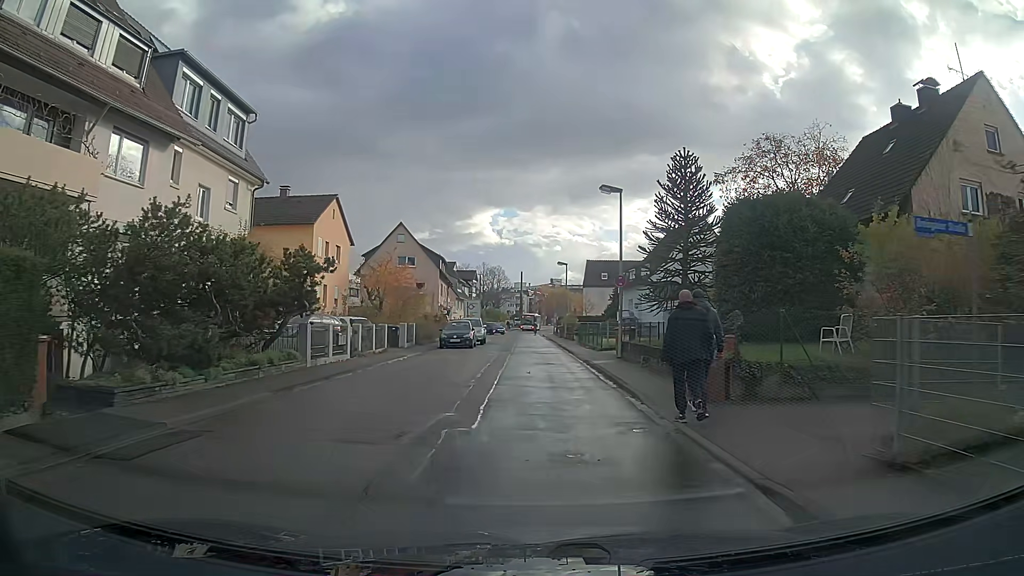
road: tertiary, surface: asphalt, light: Day
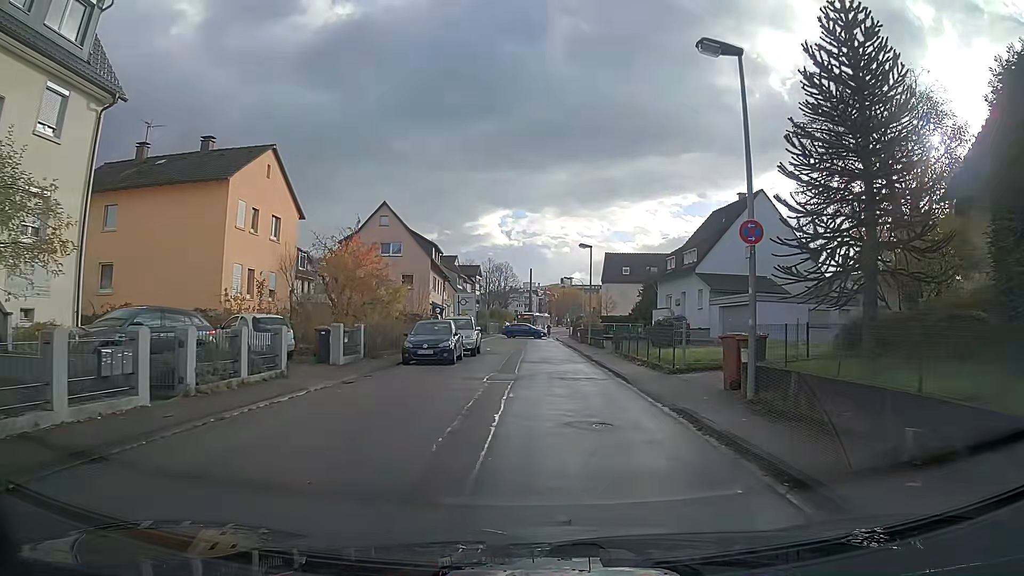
(0.0, +13.0) m; 0°
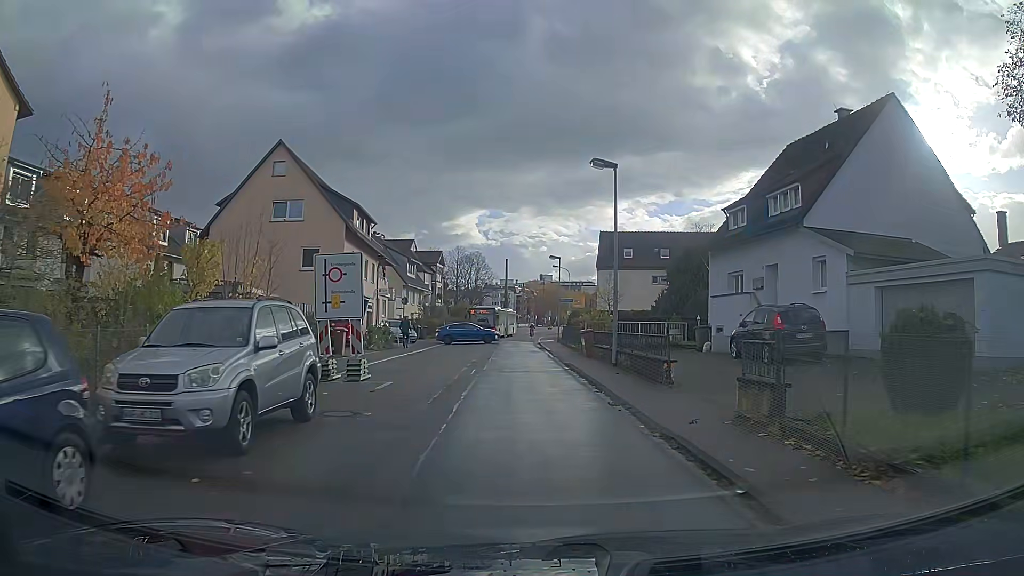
(+0.4, +20.9) m; +2°
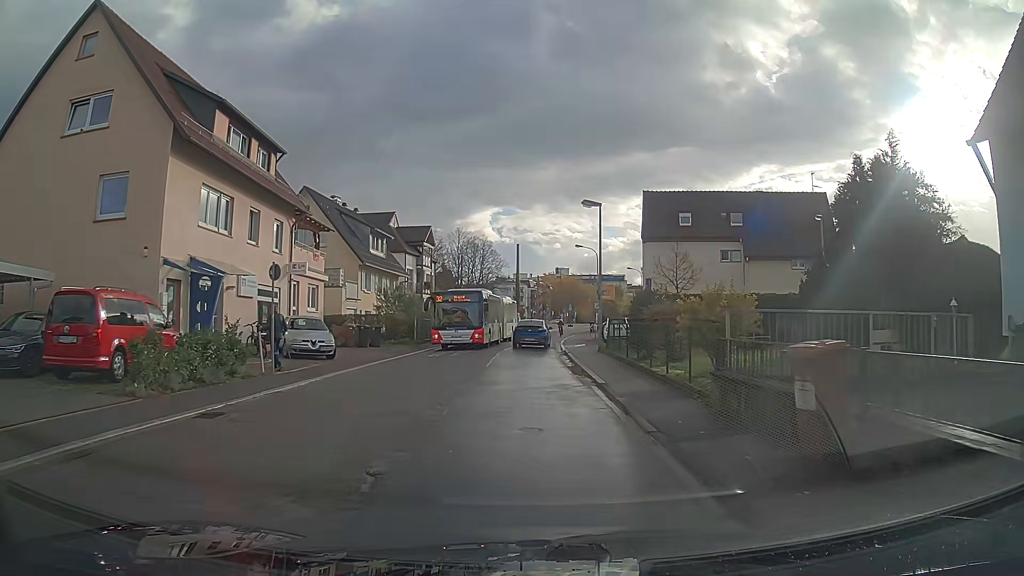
(-0.3, +20.5) m; -1°
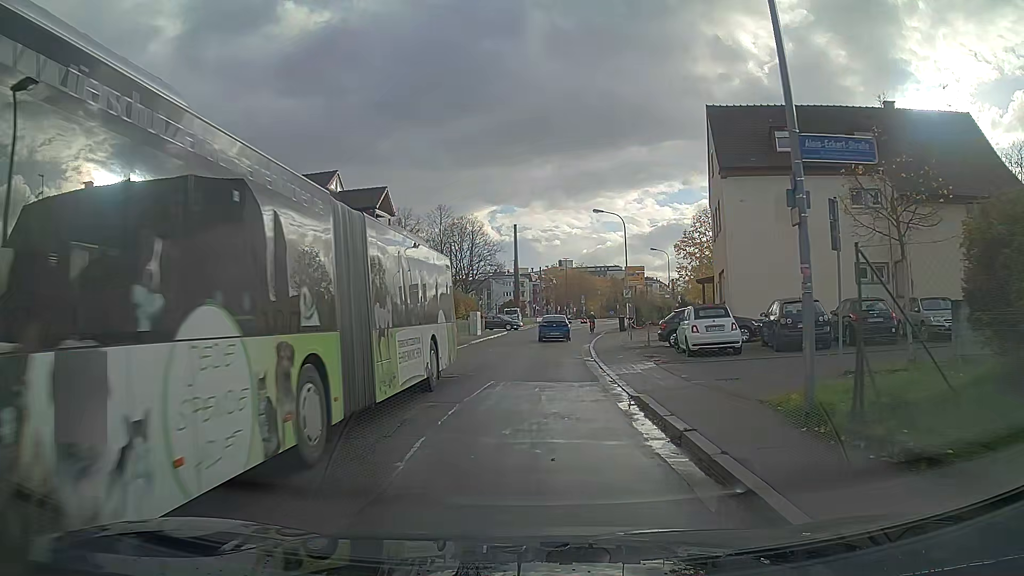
(0.0, +20.3) m; 0°
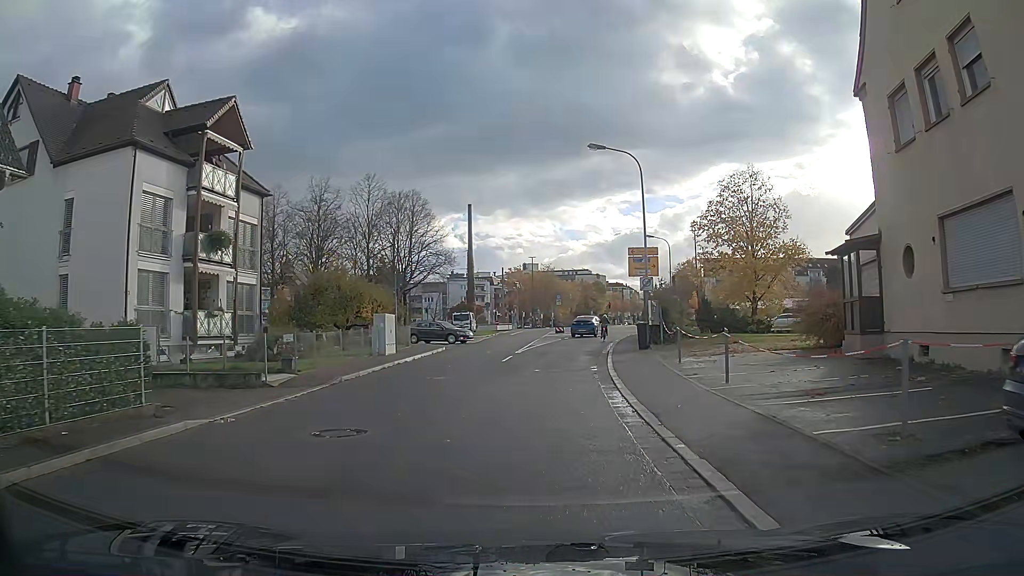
(+0.4, +20.9) m; +3°
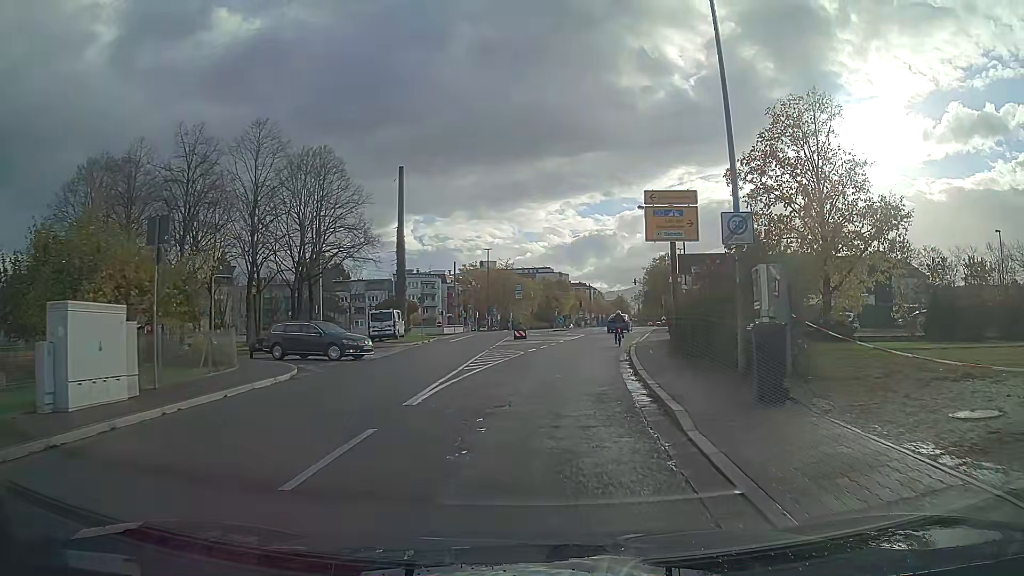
(+0.6, +17.8) m; +4°
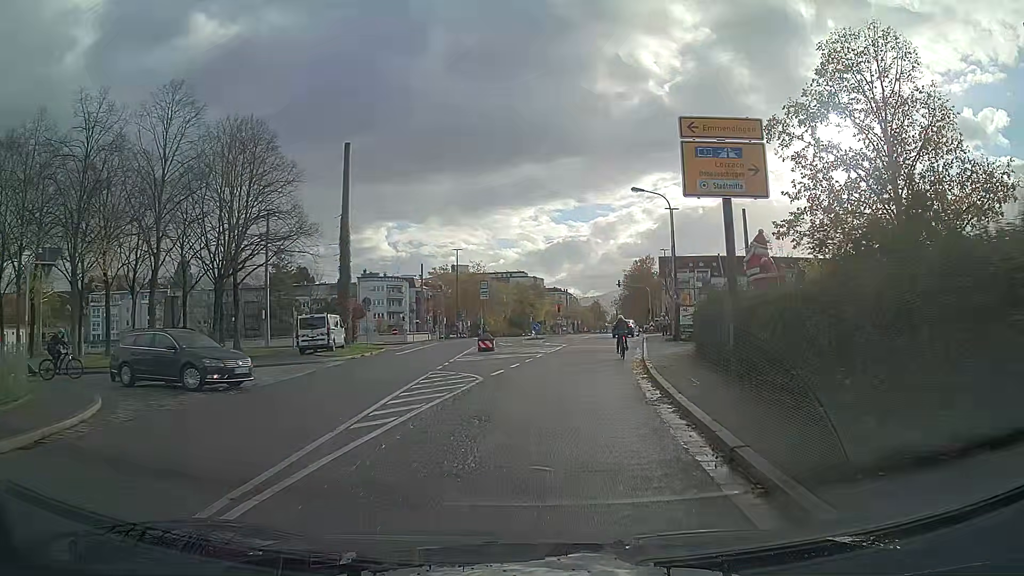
(+0.2, +9.0) m; +2°
